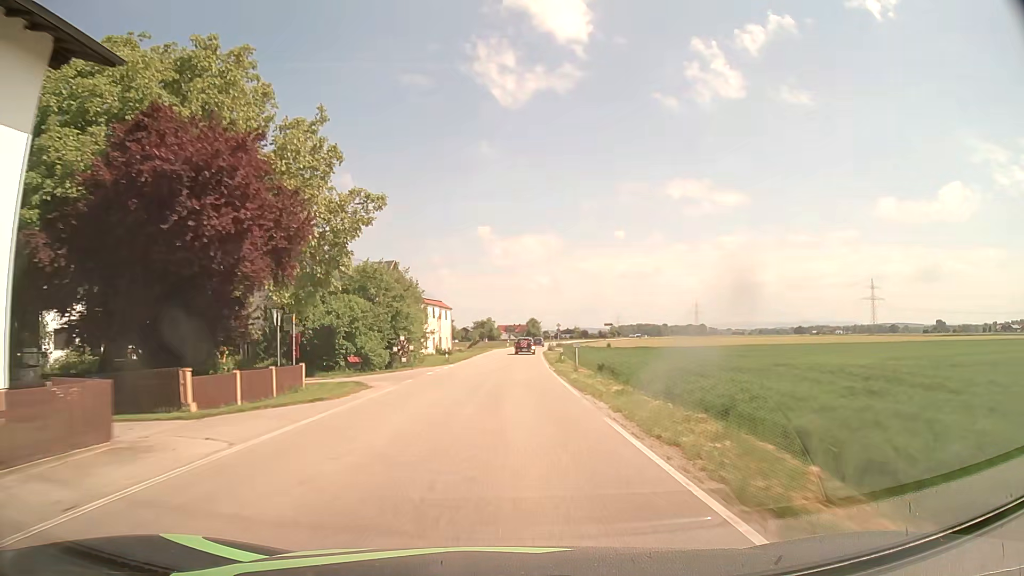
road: secondary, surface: asphalt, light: Day
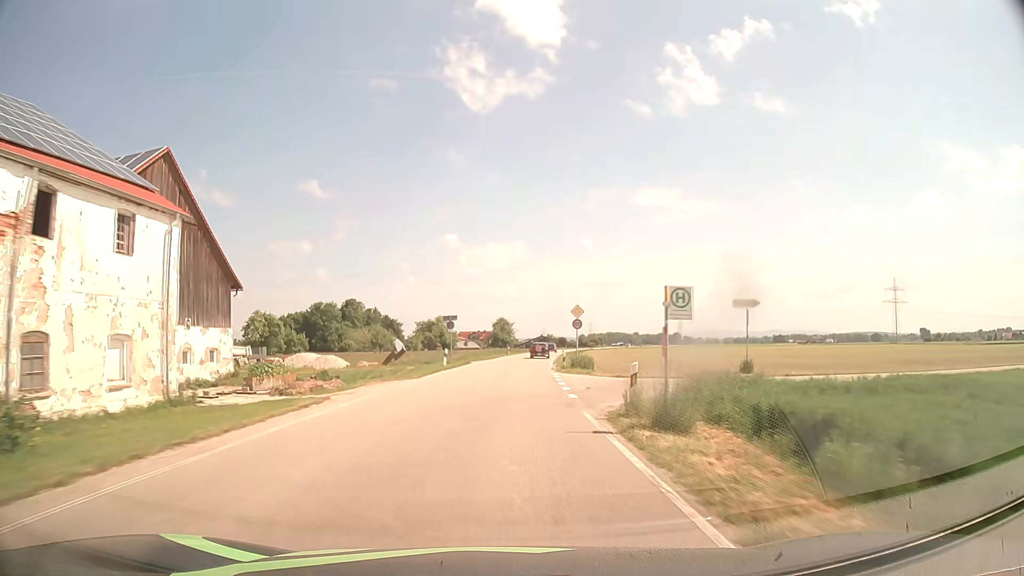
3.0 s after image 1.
(+1.9, +62.6) m; +3°
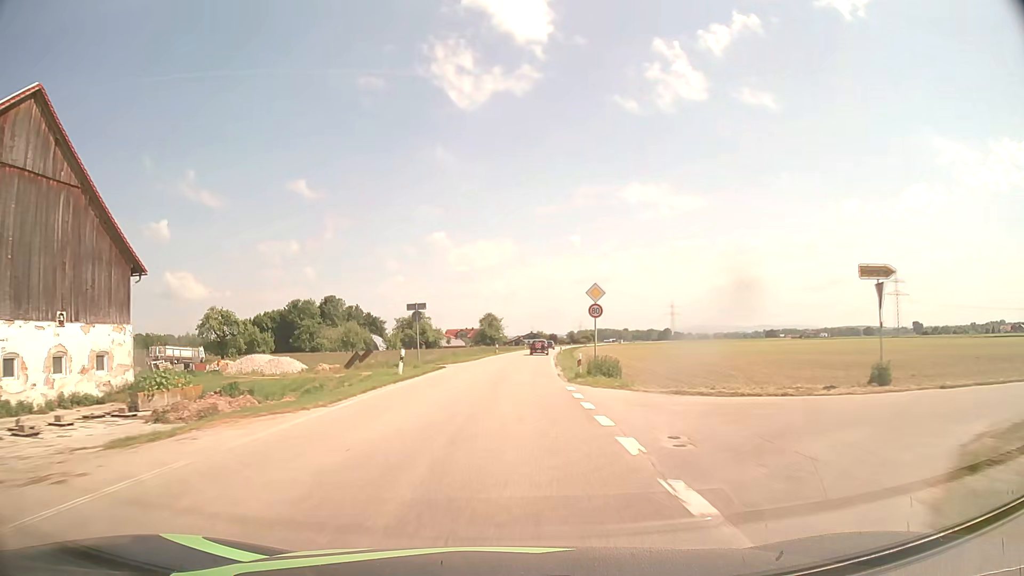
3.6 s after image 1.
(+0.1, +12.5) m; +1°
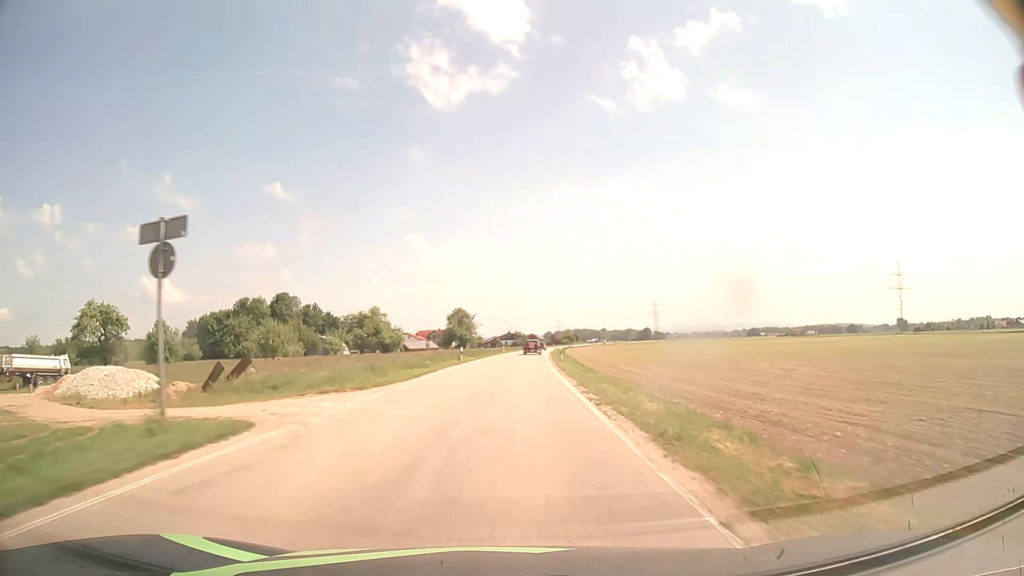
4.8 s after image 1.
(+0.4, +25.0) m; +2°
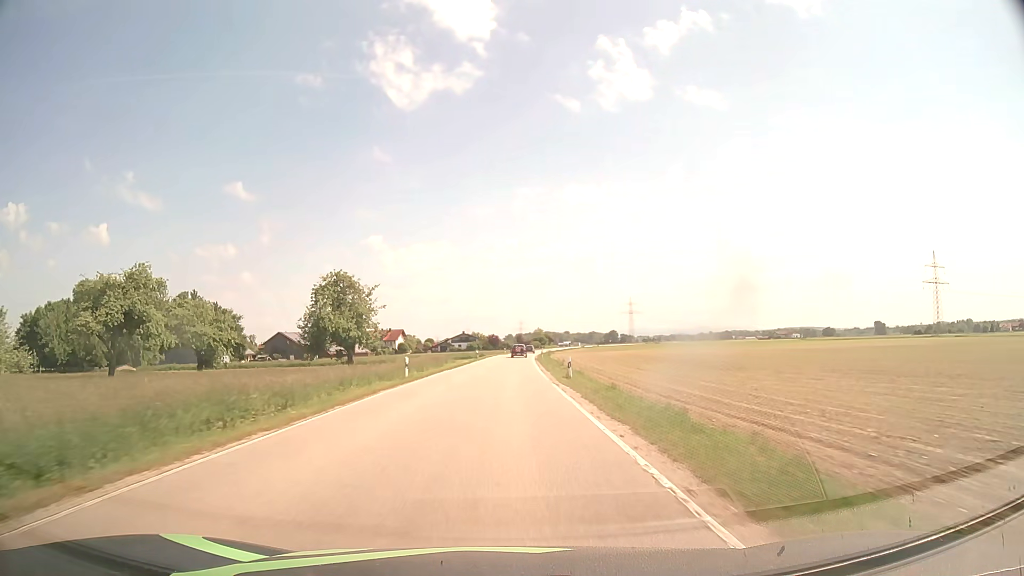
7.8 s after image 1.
(+2.0, +62.4) m; +3°
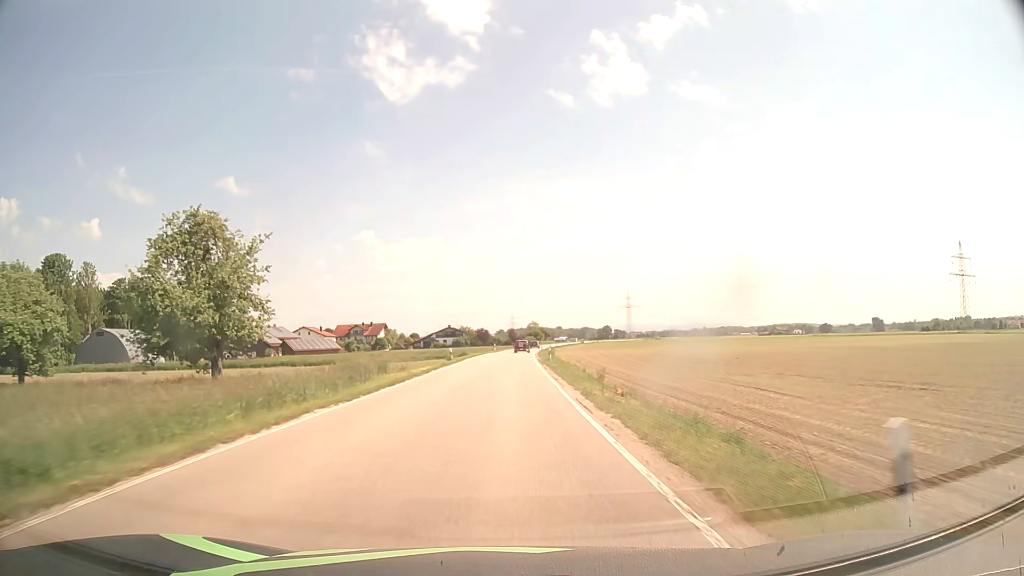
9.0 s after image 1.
(+0.2, +25.0) m; +1°
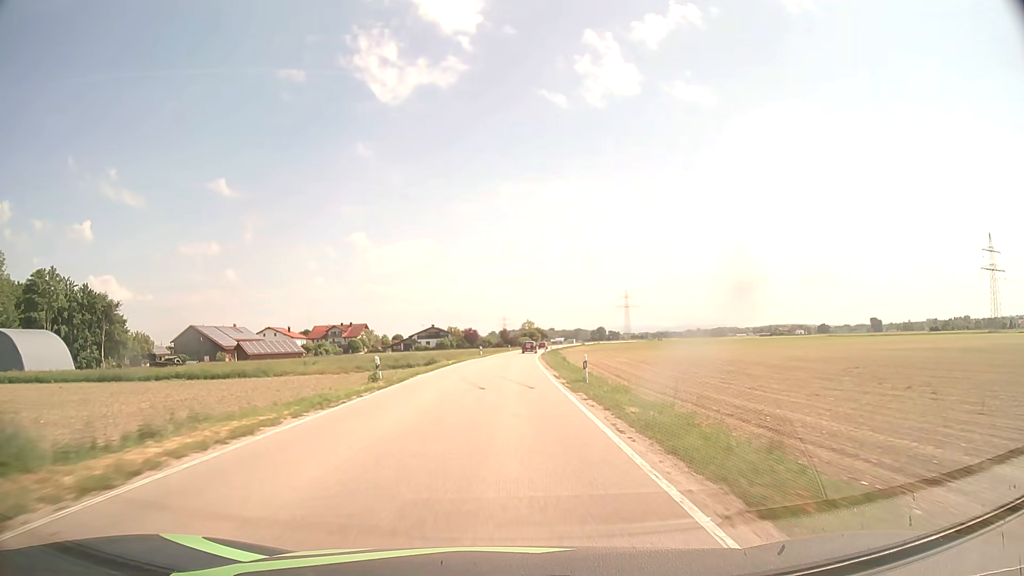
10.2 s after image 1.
(+0.1, +25.0) m; +1°
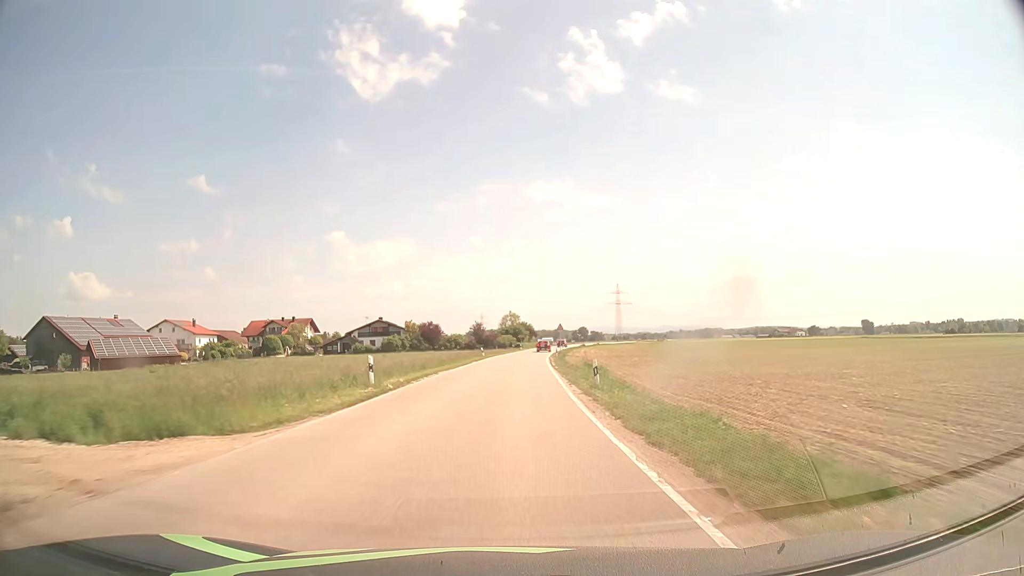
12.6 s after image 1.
(+0.7, +50.0) m; +2°
(0, +10) (0, +20) (0, +30) (+1, +40) (+1, +50) (+2, +60) (+3, +70) (+4, +80) (+5, +90) (+6, +100) m
